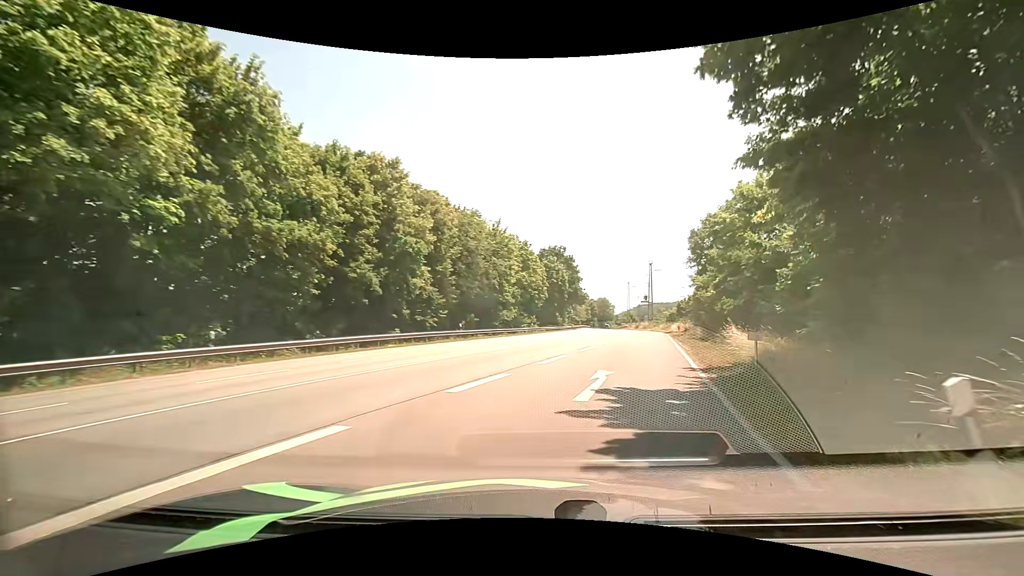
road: tertiary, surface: asphalt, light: Day
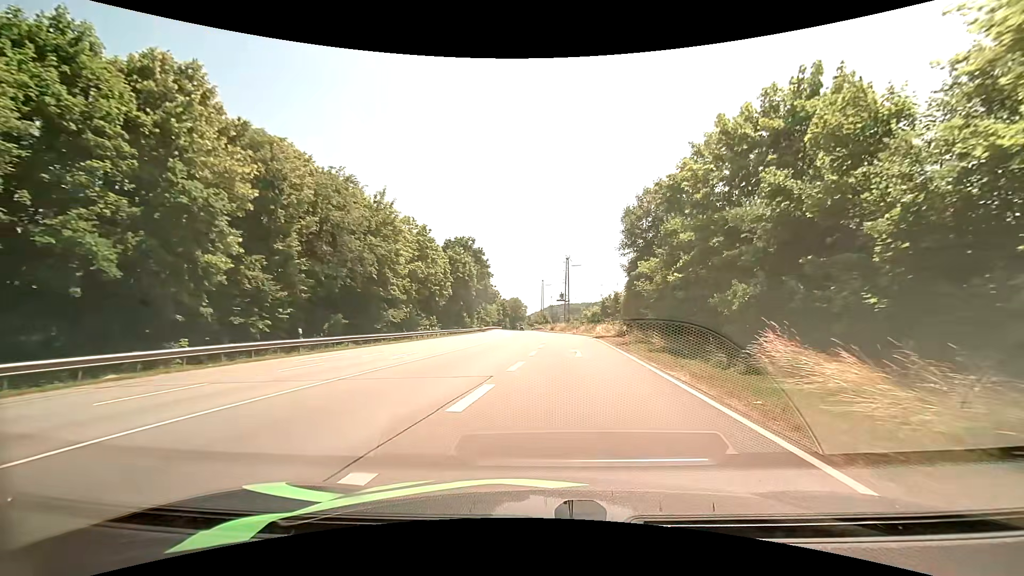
(+1.4, +13.3) m; +10°
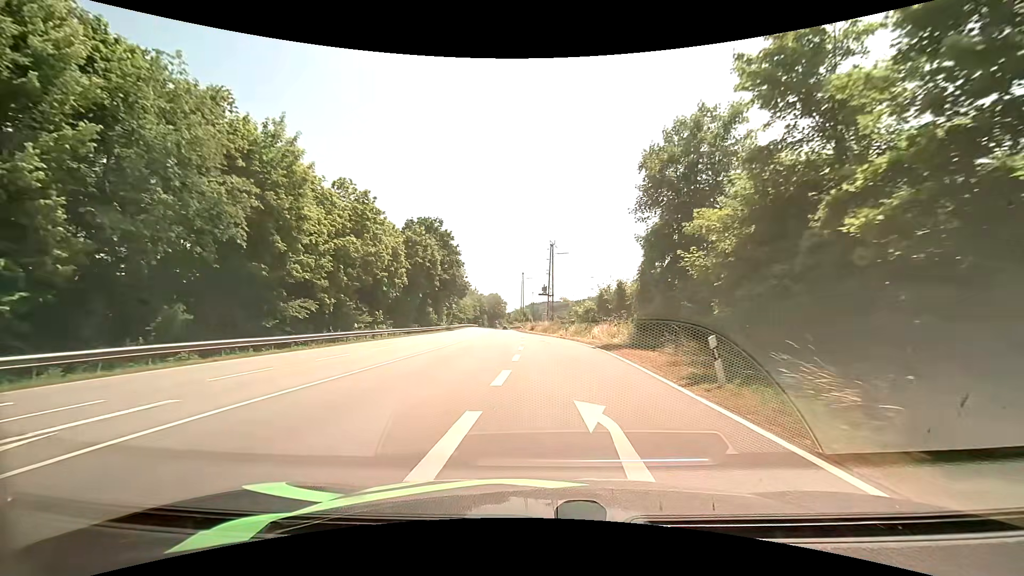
(+0.7, +15.2) m; +4°
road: primary
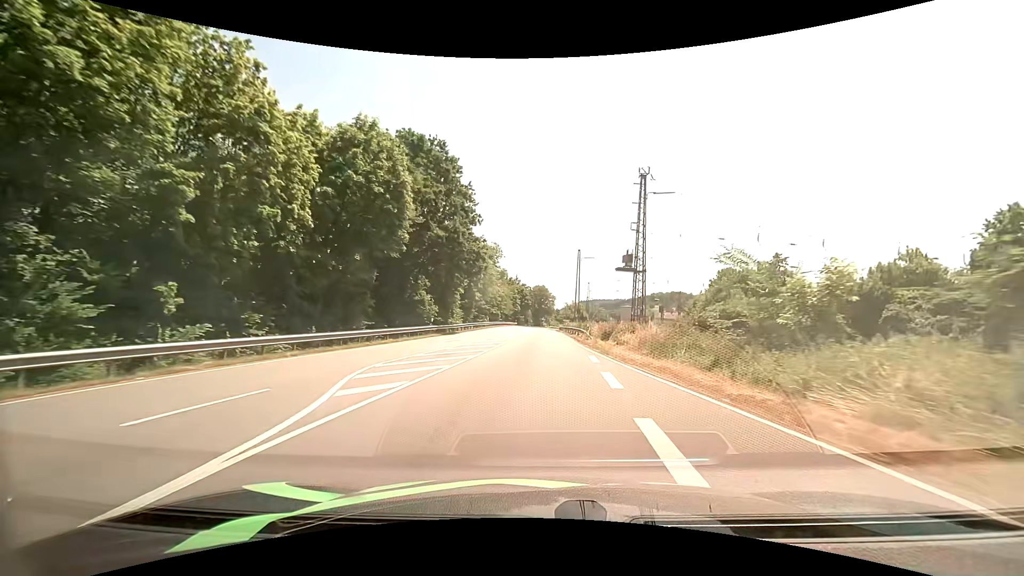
(-2.0, +36.8) m; -6°
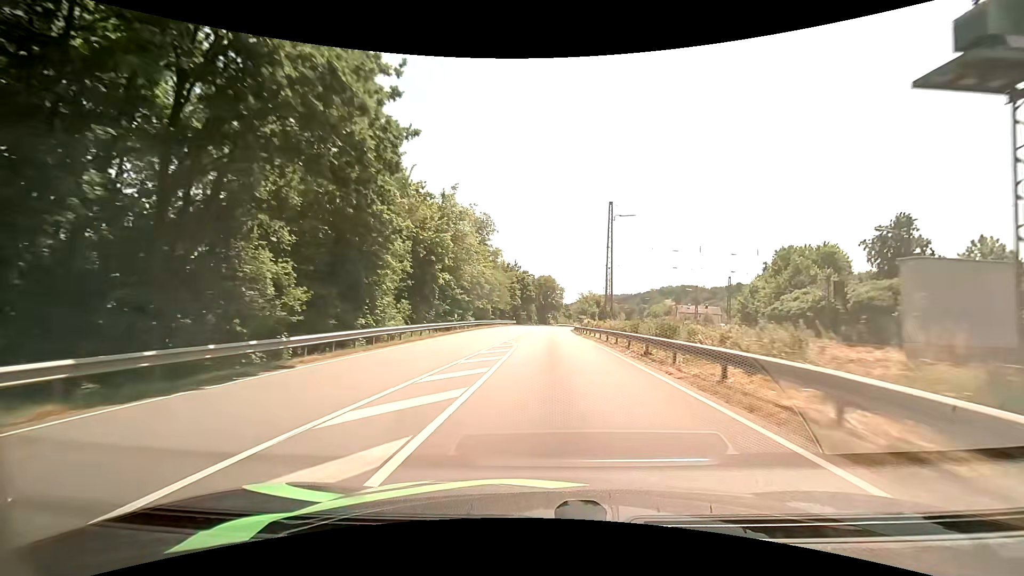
(-0.2, +32.0) m; 0°
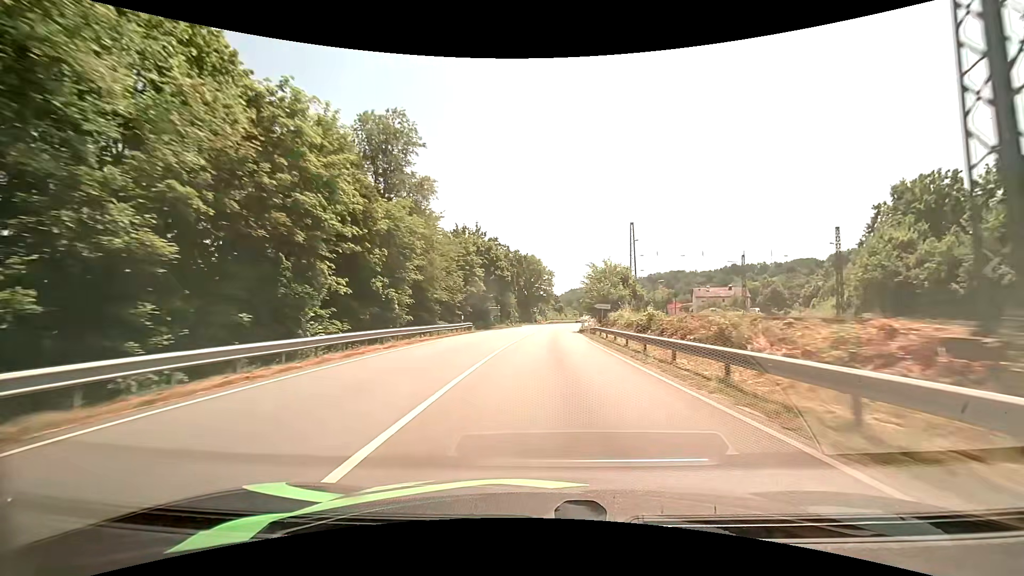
(+0.6, +44.6) m; +2°
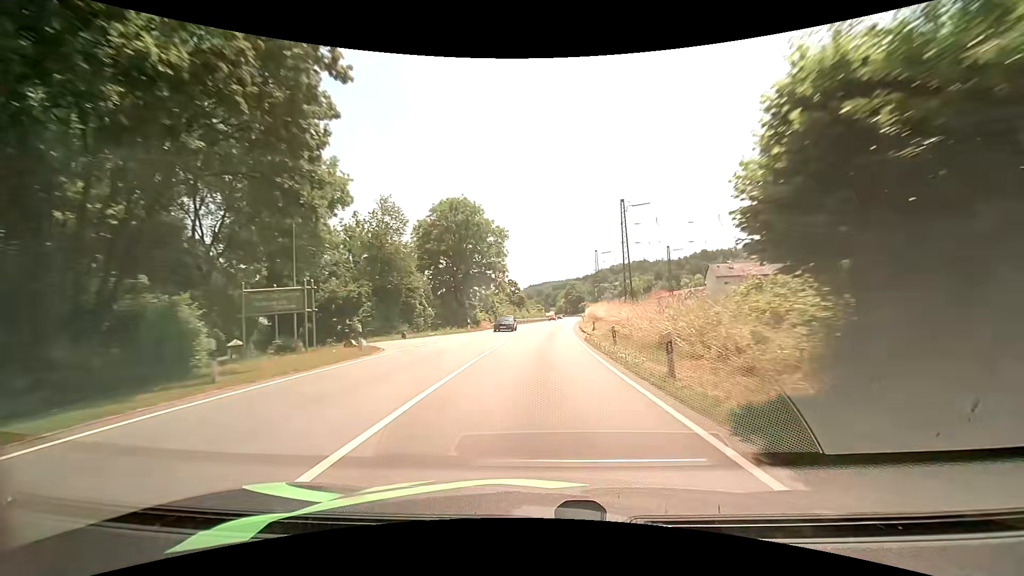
(+2.1, +56.5) m; +4°
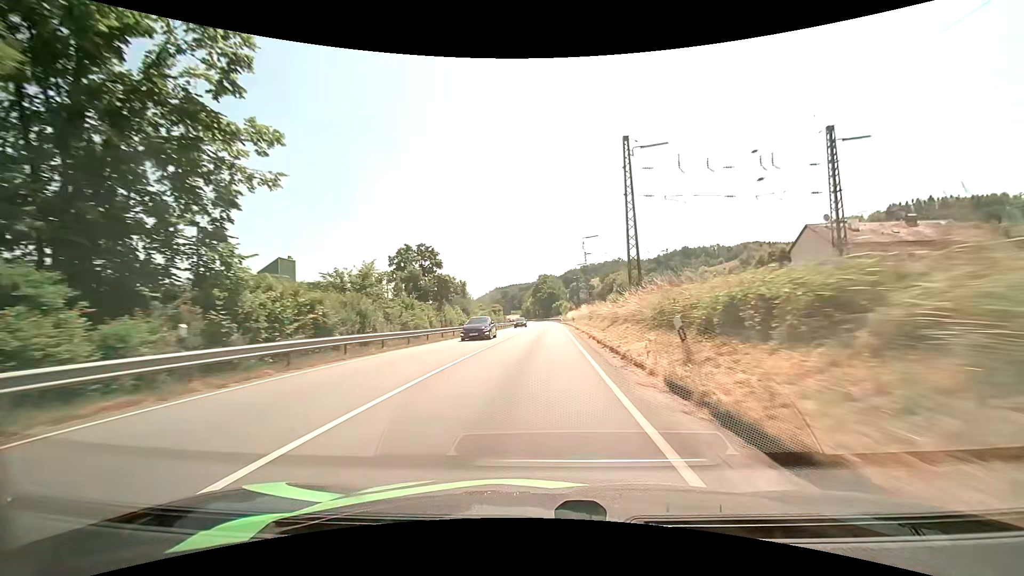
(+3.0, +58.9) m; +4°
(0, +10) (0, +20) (0, +30) (0, +40) (+1, +50) (+1, +60) (+1, +70) (+1, +80) (+1, +90) (+1, +100) m
